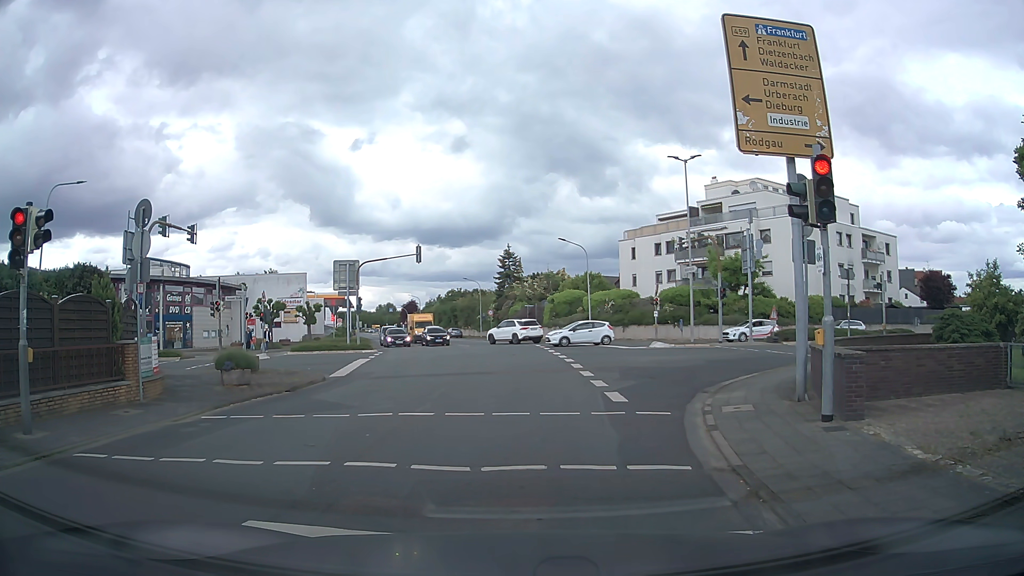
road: tertiary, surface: asphalt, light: Day
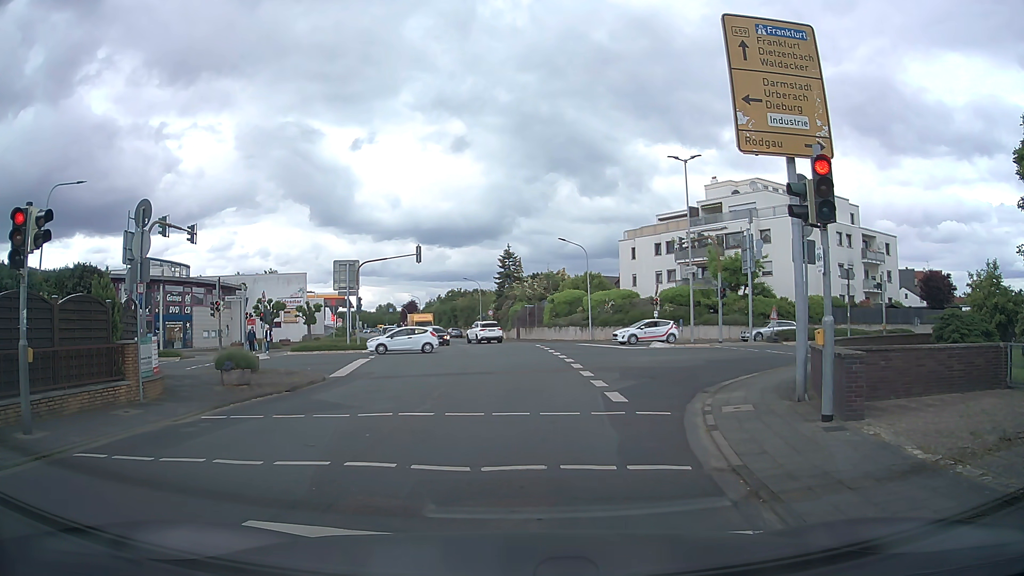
(0.0, 0.0) m; 0°
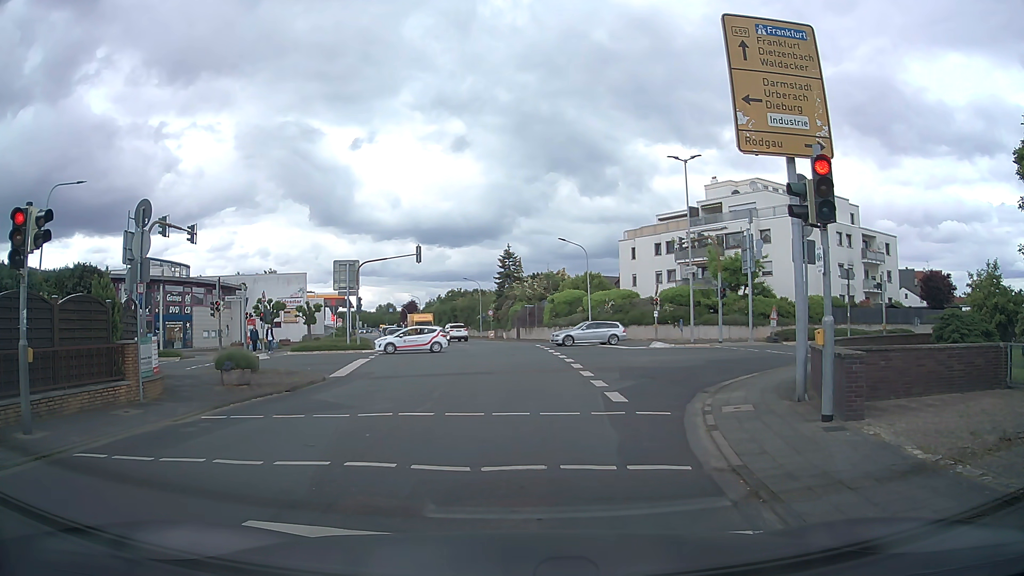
(0.0, 0.0) m; 0°
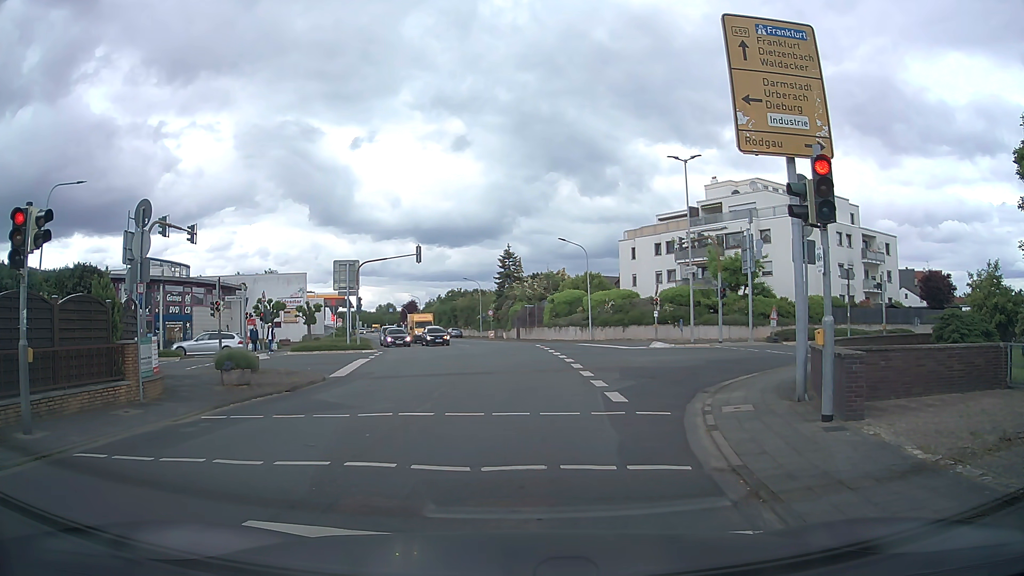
(0.0, 0.0) m; 0°
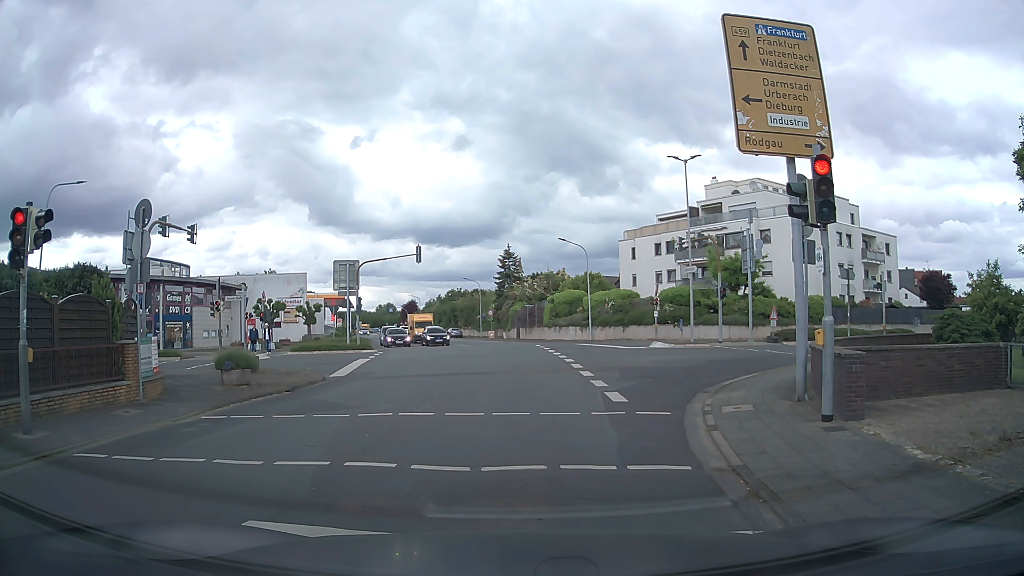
(0.0, 0.0) m; 0°
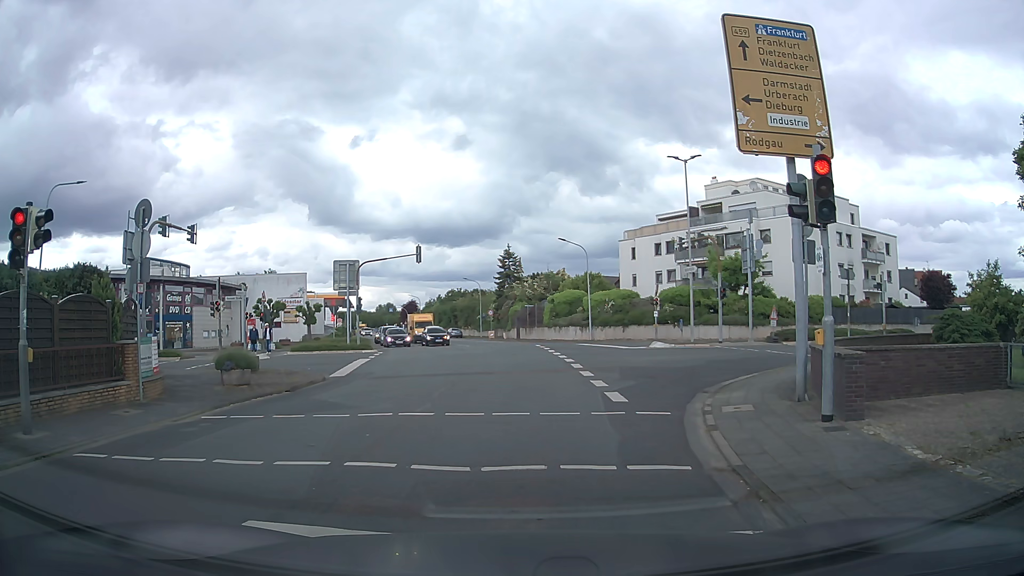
(0.0, 0.0) m; 0°
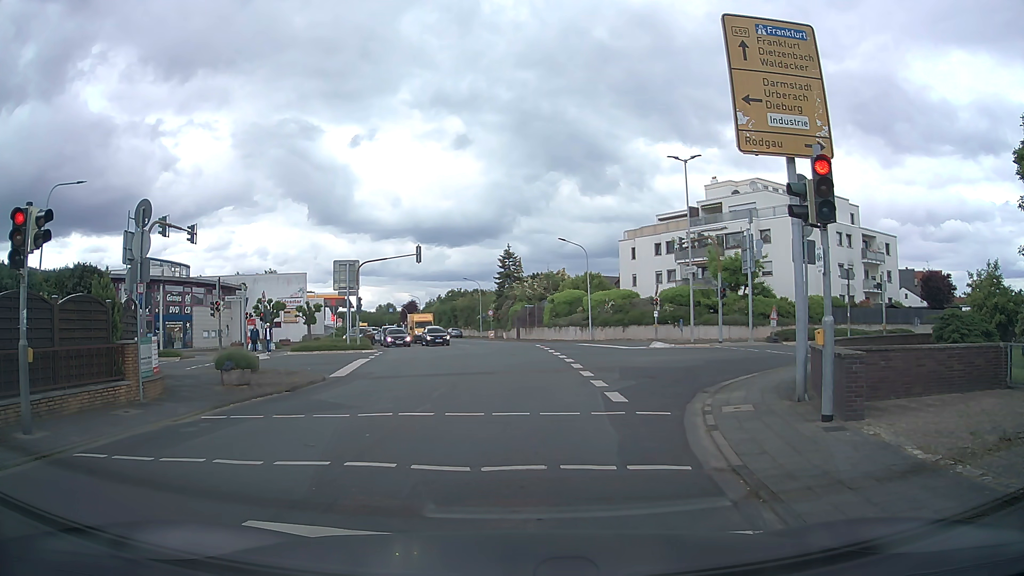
(0.0, 0.0) m; 0°
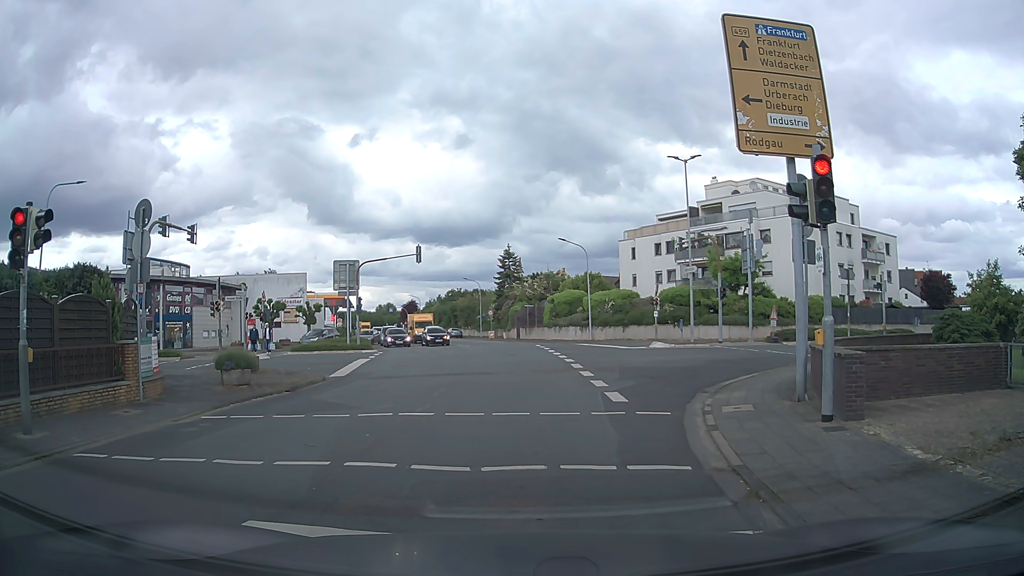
(0.0, 0.0) m; 0°
(0, +10) (-1, +20) (-1, +30) (-2, +40) (-3, +50) (-6, +59) (-9, +69) (-12, +78) (-15, +88) (-18, +98) m
